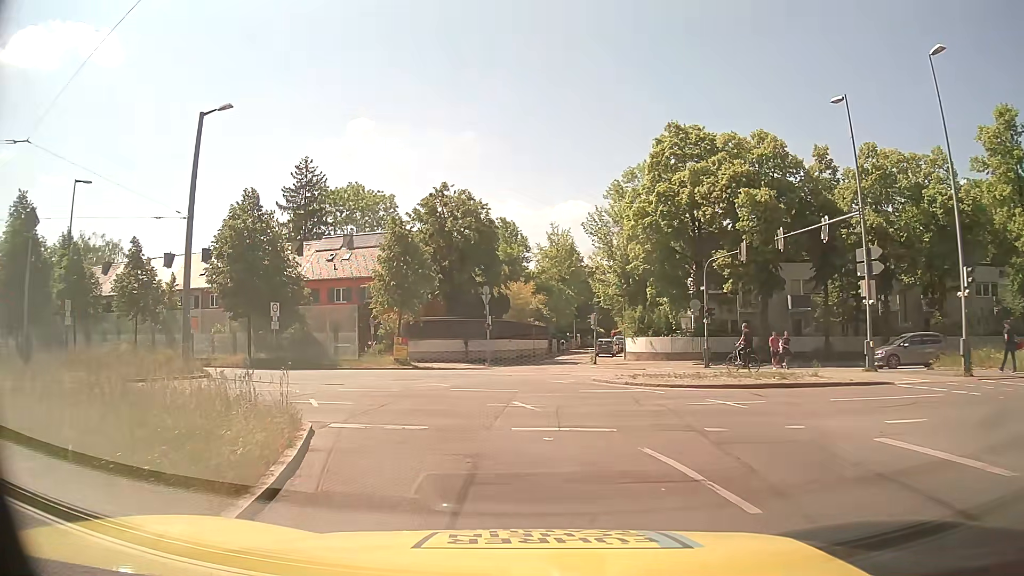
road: secondary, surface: asphalt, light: Day
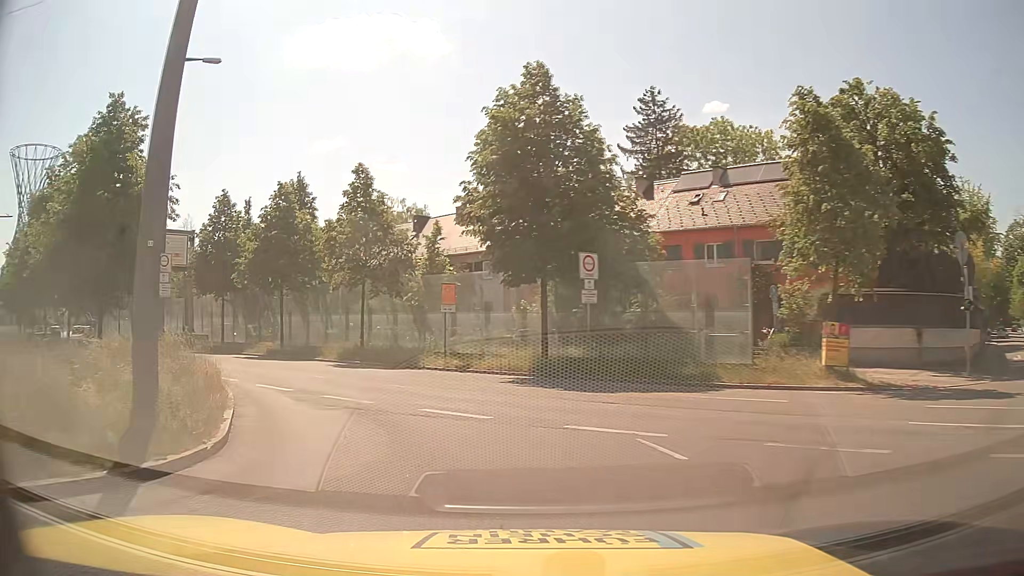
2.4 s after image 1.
(-4.5, +20.2) m; -31°
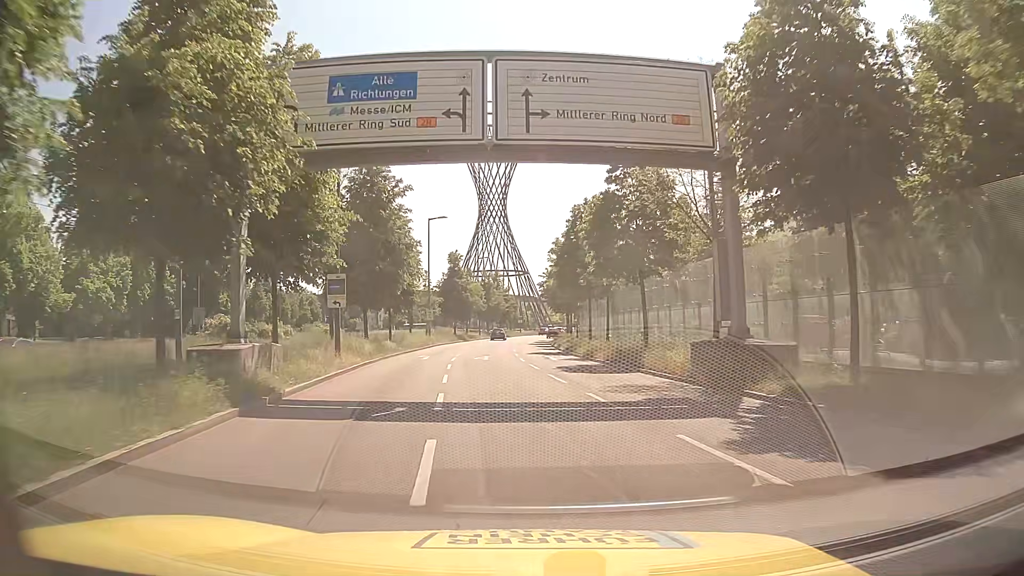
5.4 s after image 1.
(-14.2, +28.2) m; -44°
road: primary
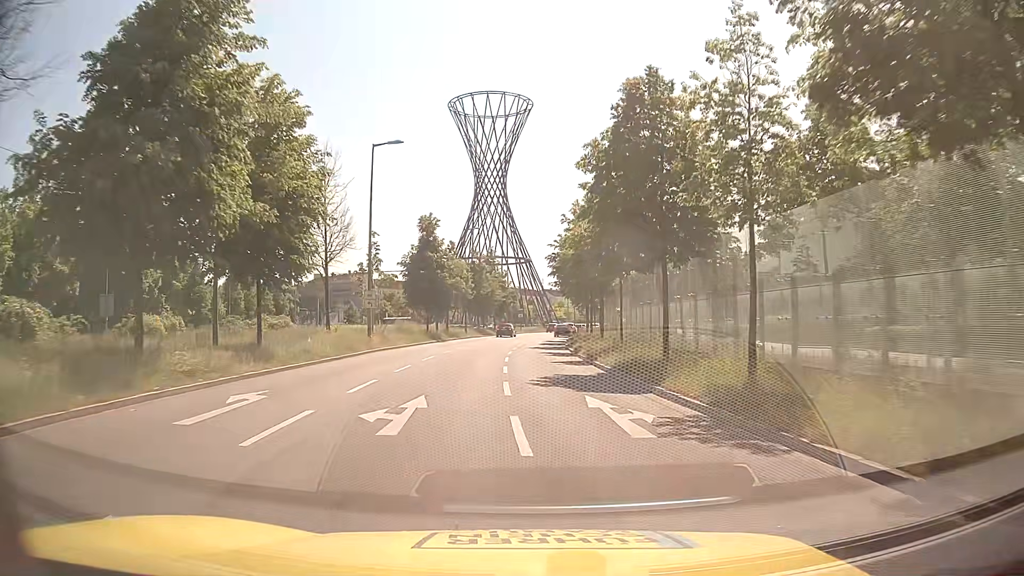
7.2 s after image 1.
(-0.2, +22.2) m; 0°
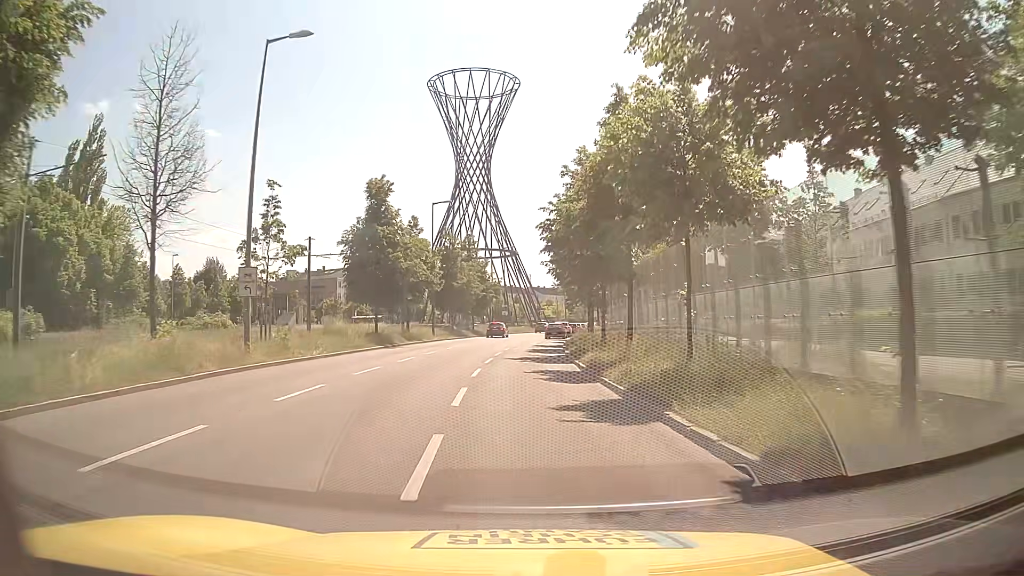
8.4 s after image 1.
(+0.2, +13.8) m; +2°
